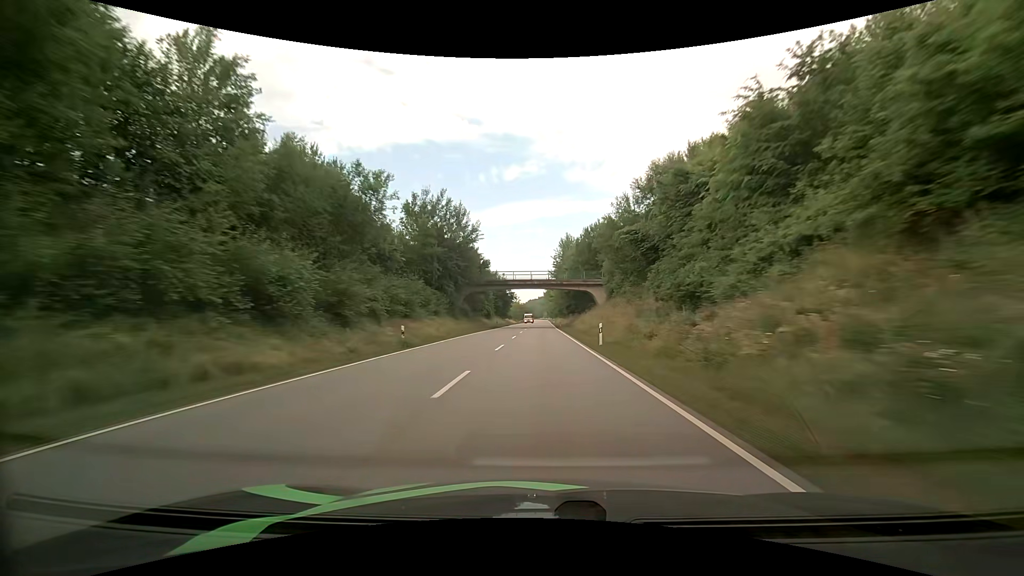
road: primary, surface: asphalt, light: Day
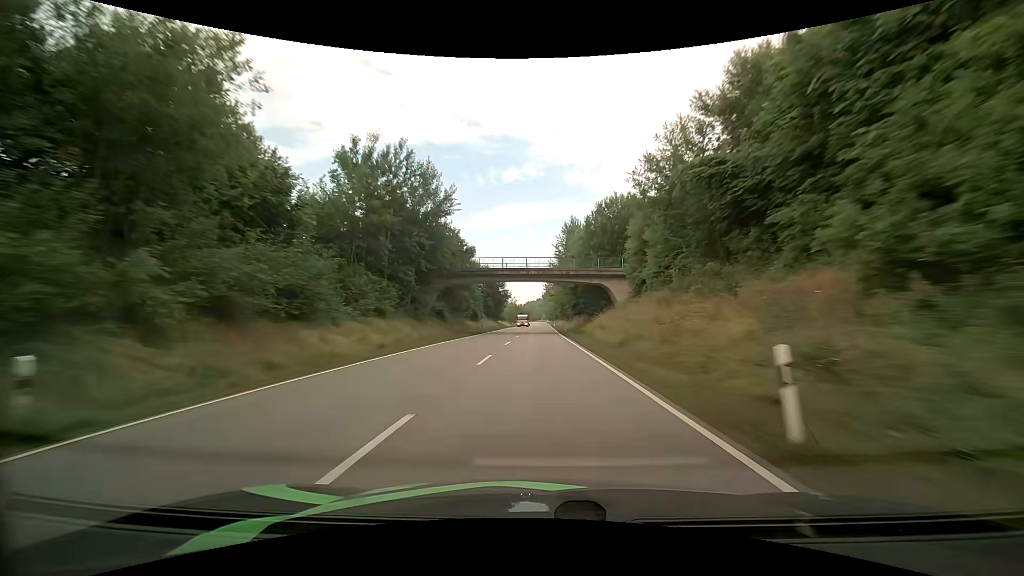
(+0.1, +17.5) m; 0°
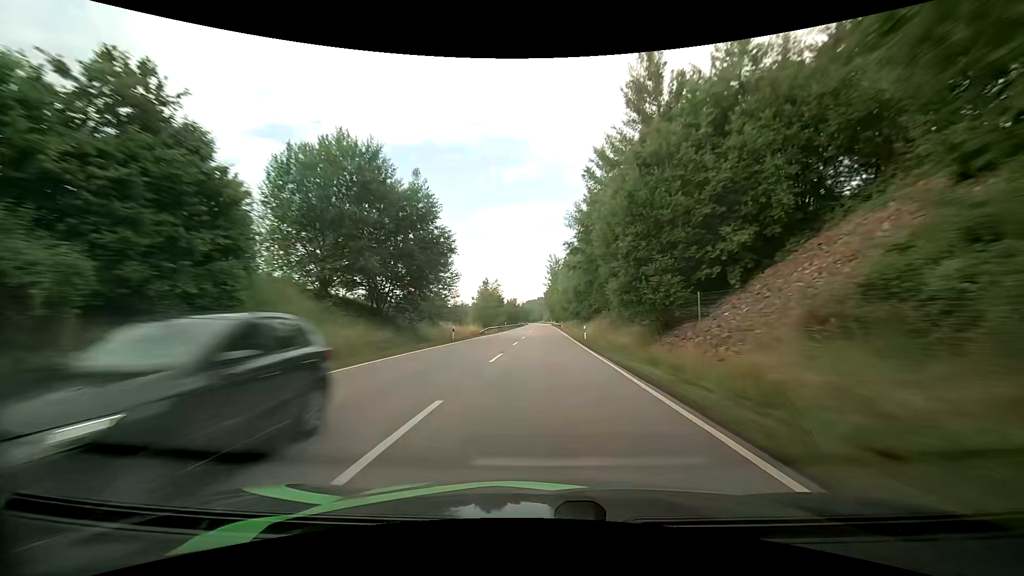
(+0.2, +70.1) m; 0°
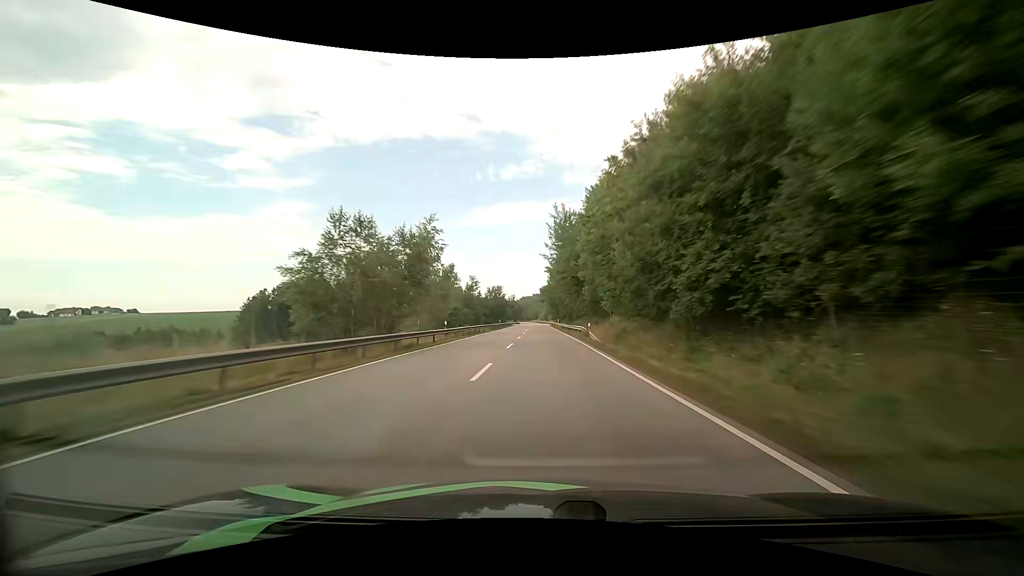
(-0.3, +52.9) m; 0°
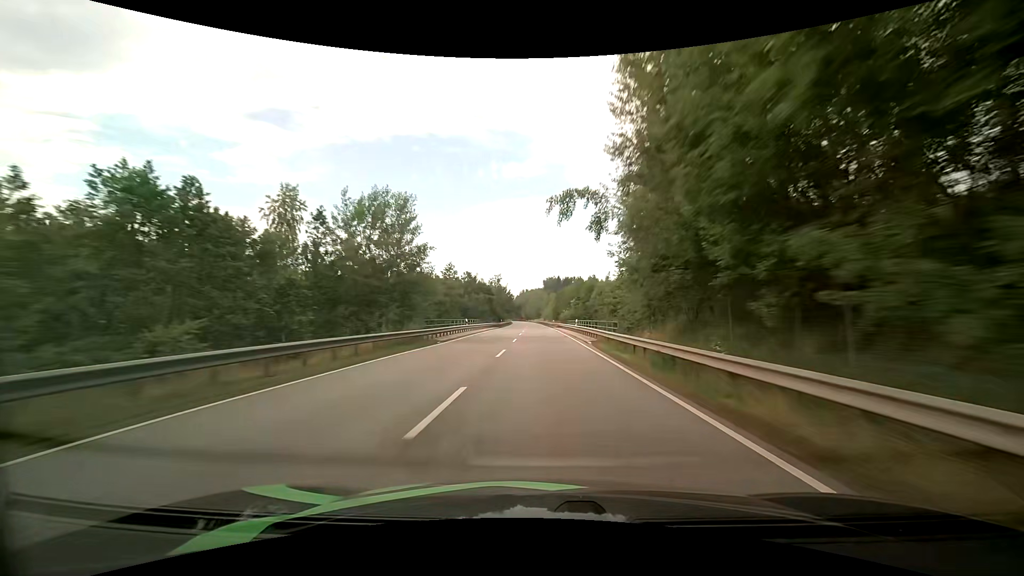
(-0.5, +88.2) m; -1°
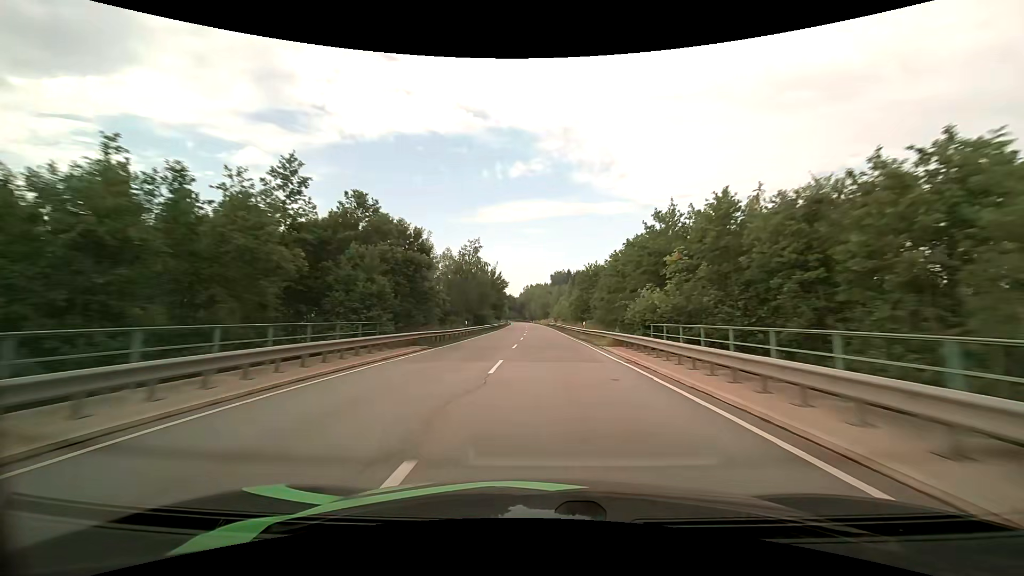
(-0.3, +52.9) m; -1°
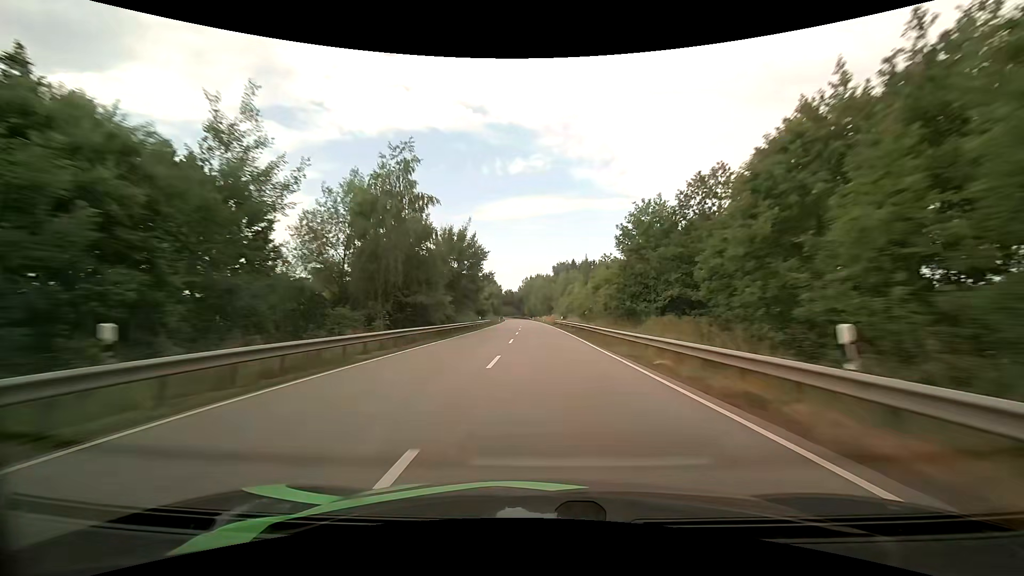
(0.0, +35.4) m; 0°
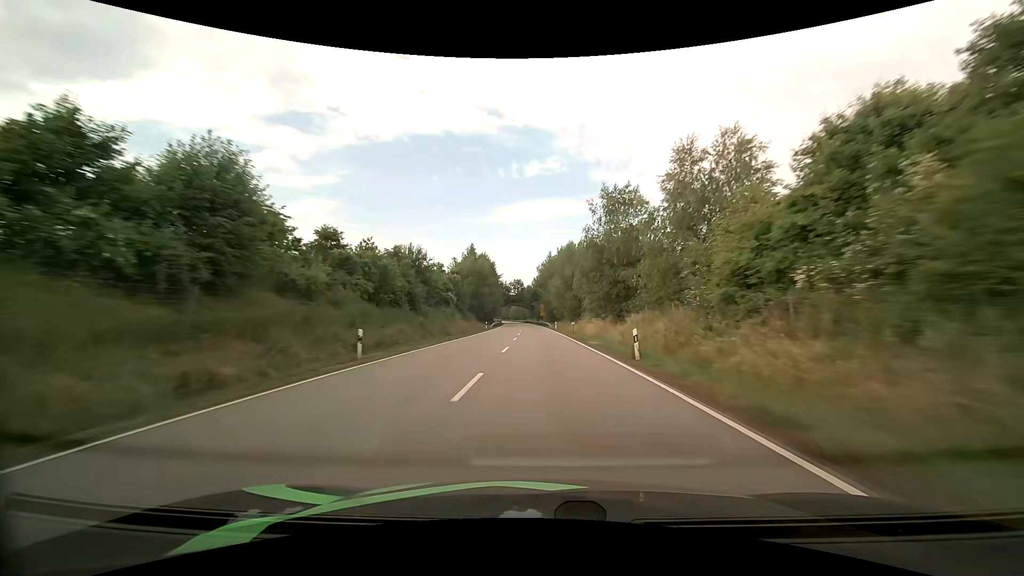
(-1.1, +88.8) m; -2°
(0, +10) (0, +20) (0, +30) (0, +40) (0, +50) (-1, +60) (-1, +70) (-1, +80) (-2, +90) (-2, +100) m
